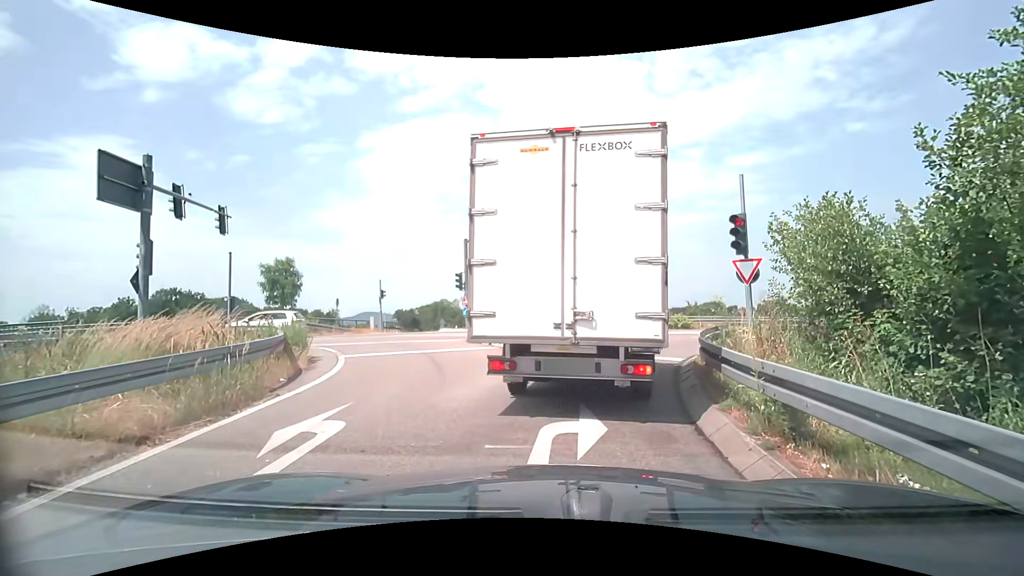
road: trunk_link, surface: asphalt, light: Day
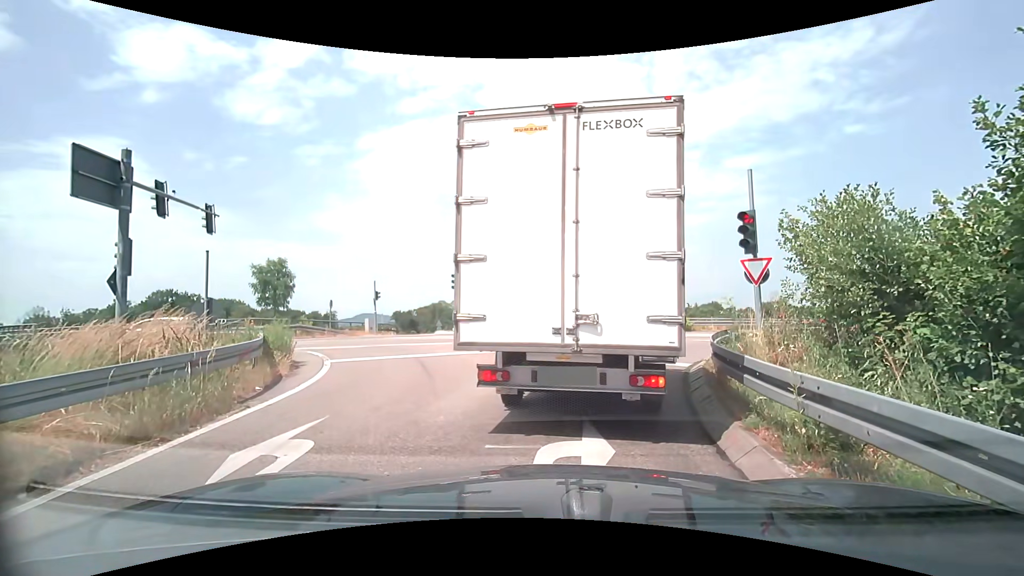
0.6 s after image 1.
(0.0, +0.6) m; 0°
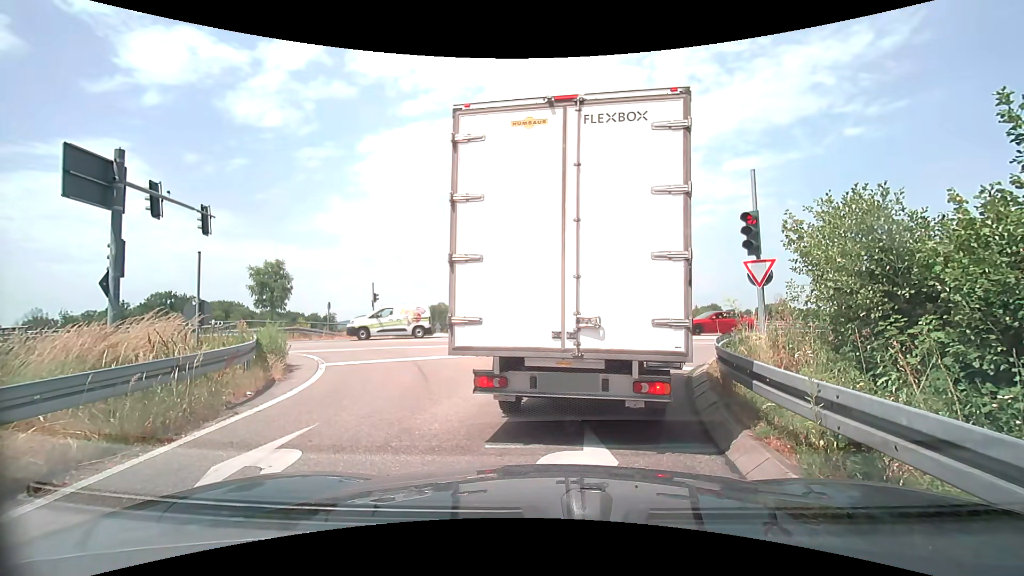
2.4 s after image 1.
(0.0, +0.3) m; 0°
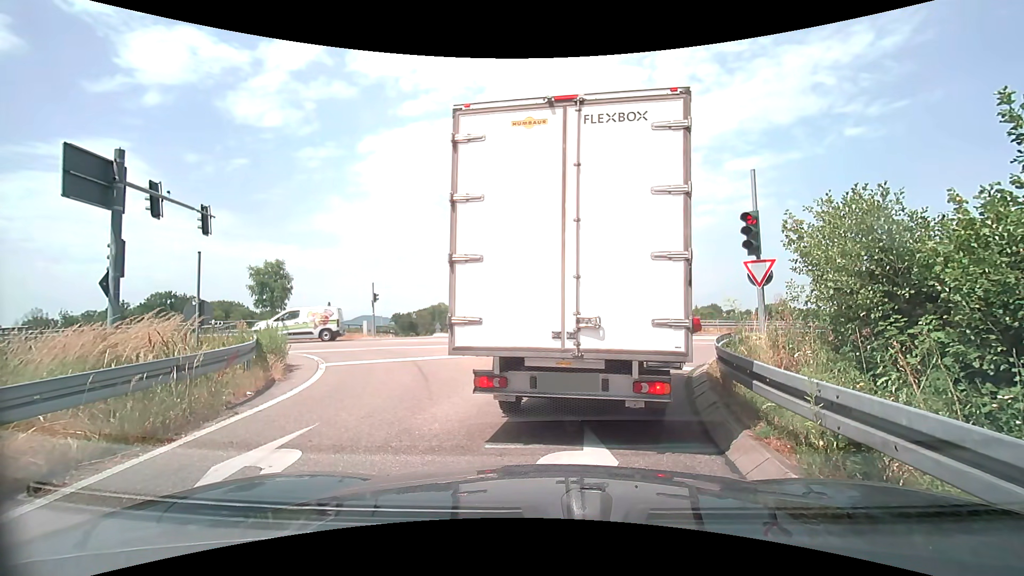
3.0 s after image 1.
(0.0, 0.0) m; 0°
(0, +10) (+4, +19) (+11, +26) (+21, +29) (+30, +32) (+40, +35) (+50, +38) (+59, +40) (+69, +43) (+78, +45) m
